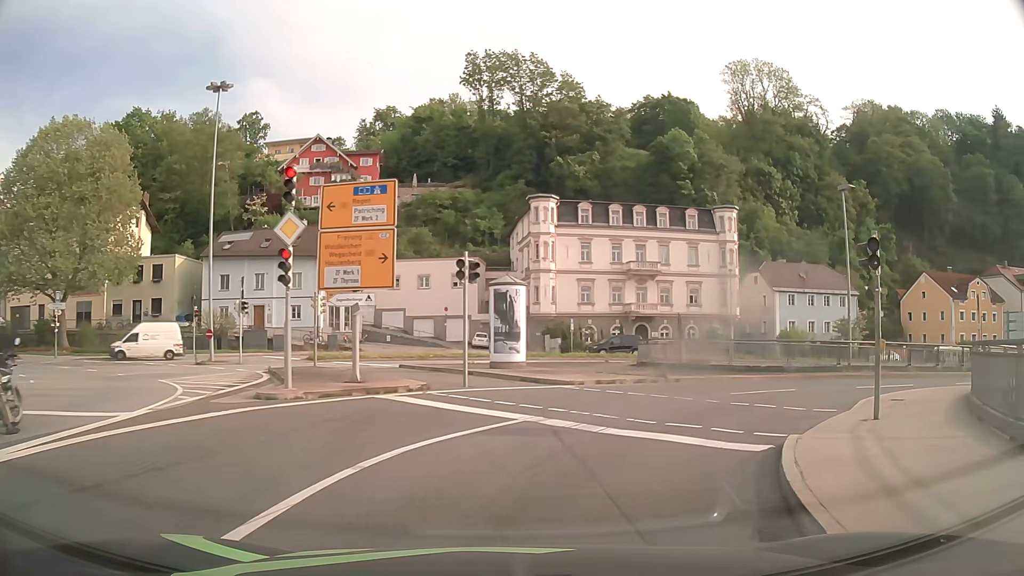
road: primary_link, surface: asphalt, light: Day
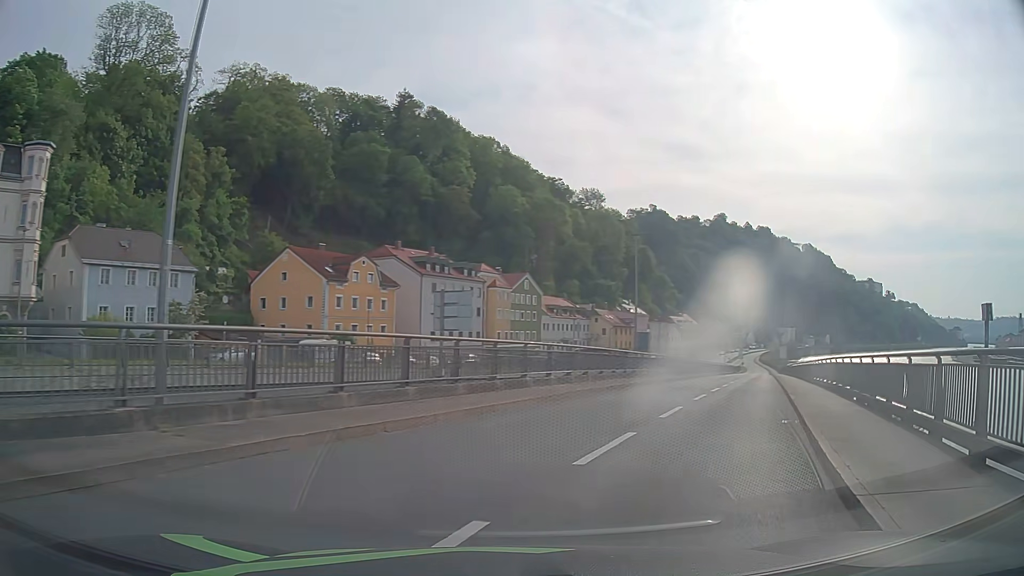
(+8.5, +17.8) m; +57°
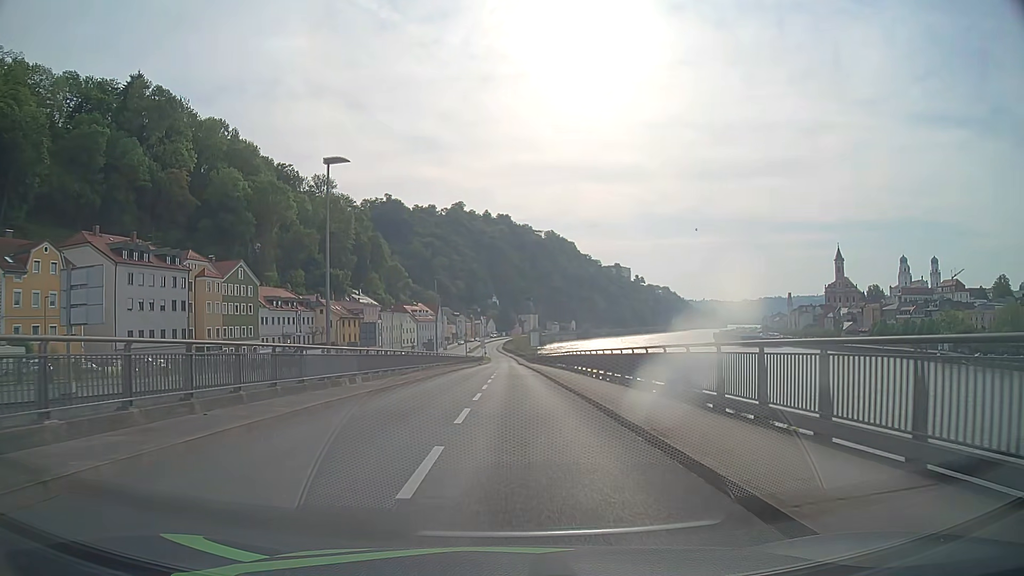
(+3.3, +13.3) m; +21°
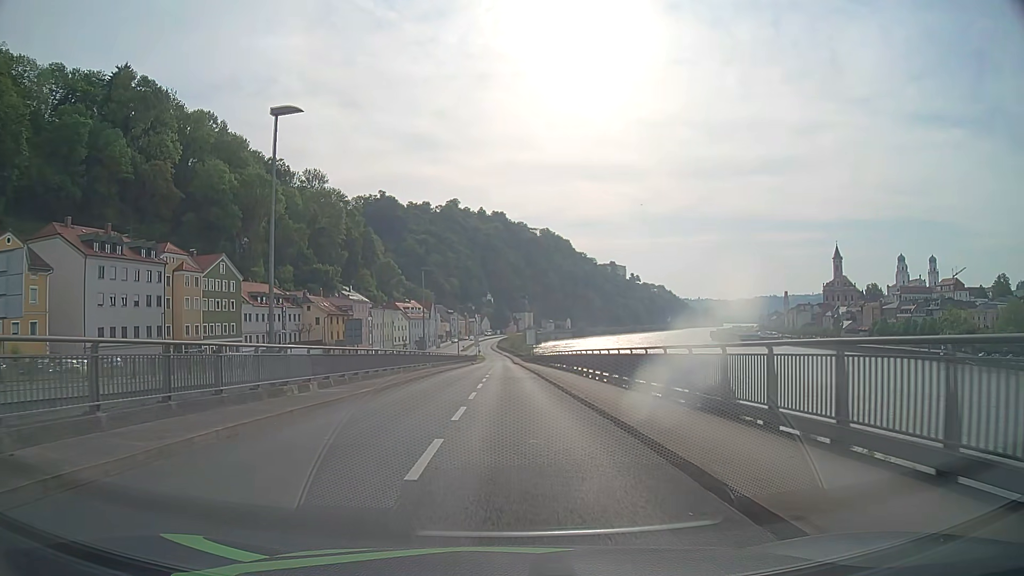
(0.0, +5.3) m; 0°
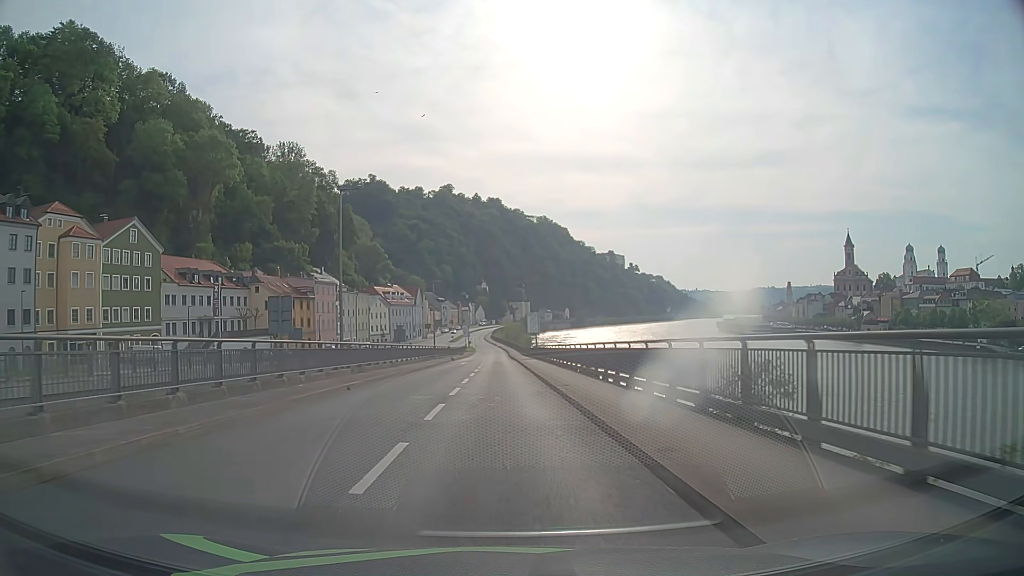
(+0.2, +25.3) m; 0°
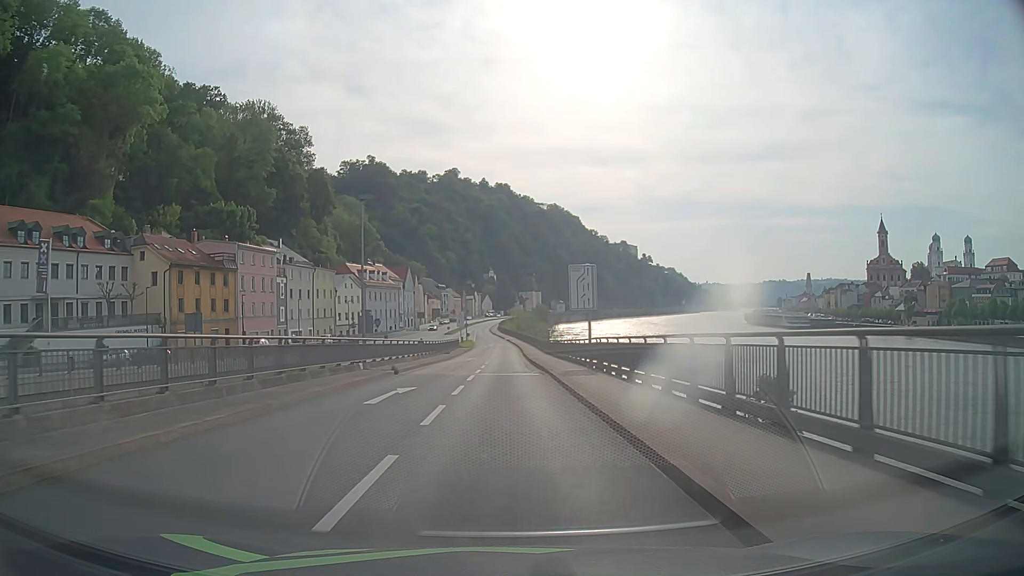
(-0.1, +37.5) m; 0°
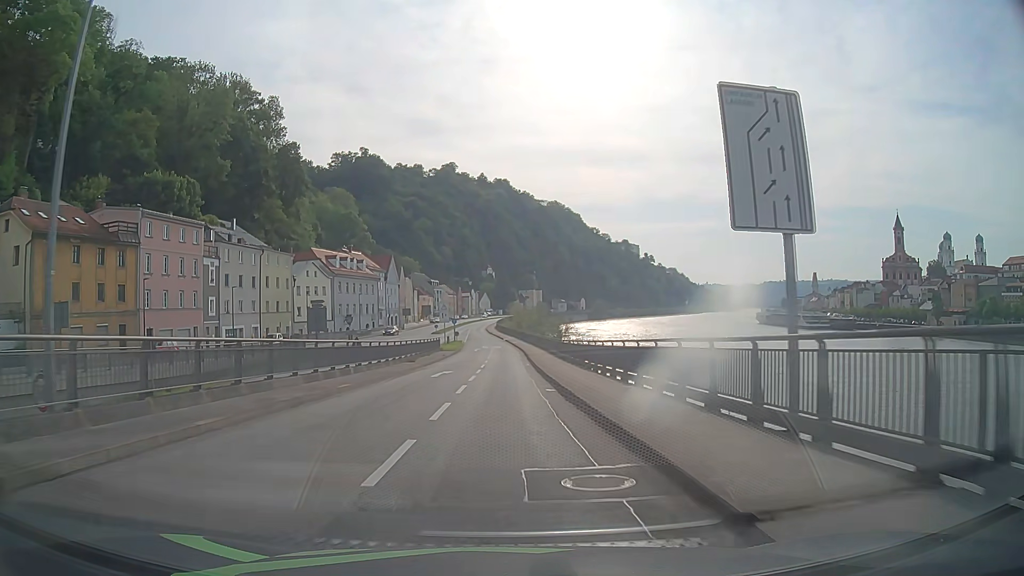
(0.0, +22.3) m; 0°
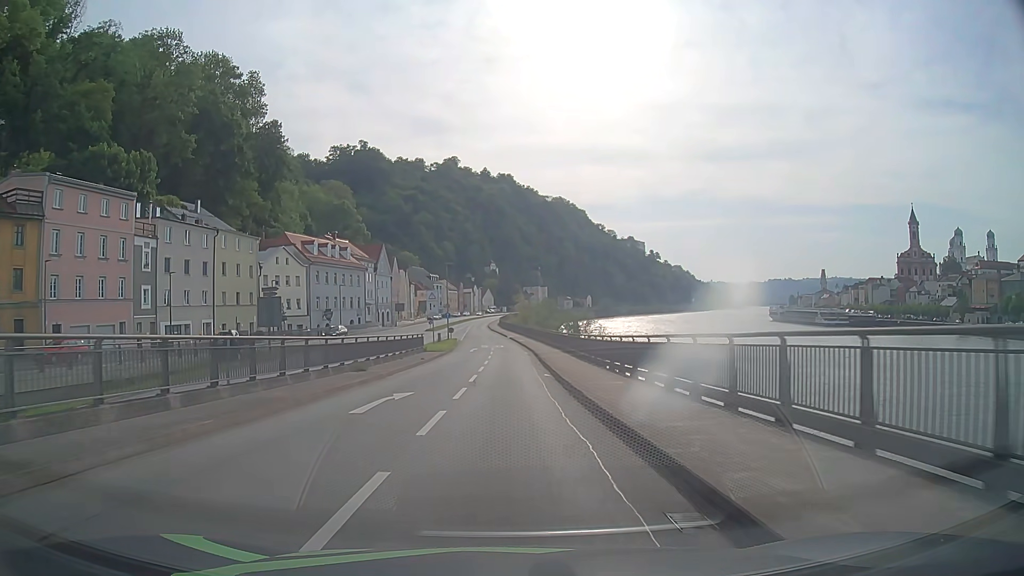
(0.0, +14.5) m; 0°
(0, +10) (0, +20) (0, +30) (0, +40) (0, +50) (0, +60) (-1, +70) (-2, +80) (-3, +90) (-4, +100) m
